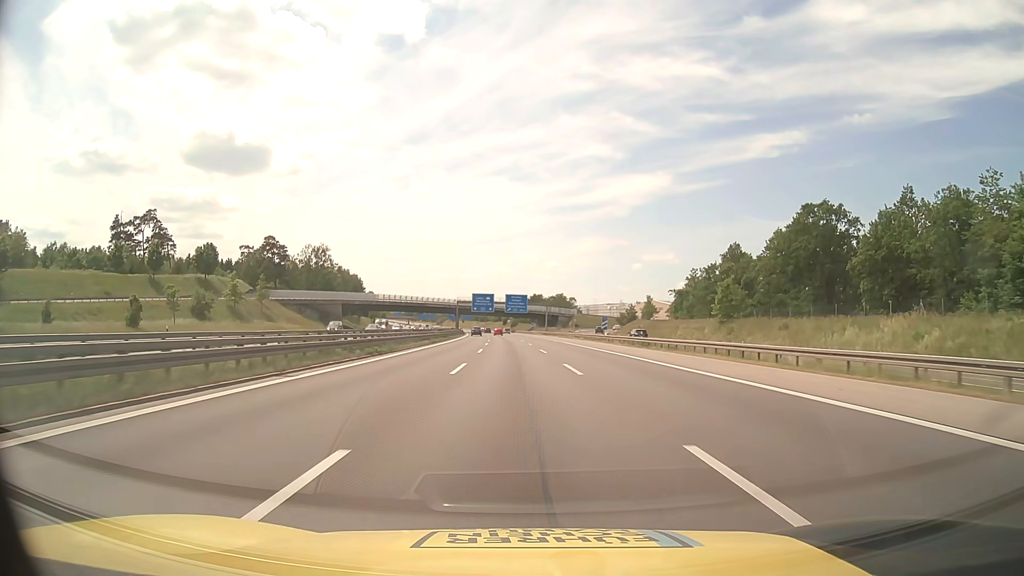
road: motorway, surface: asphalt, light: Day
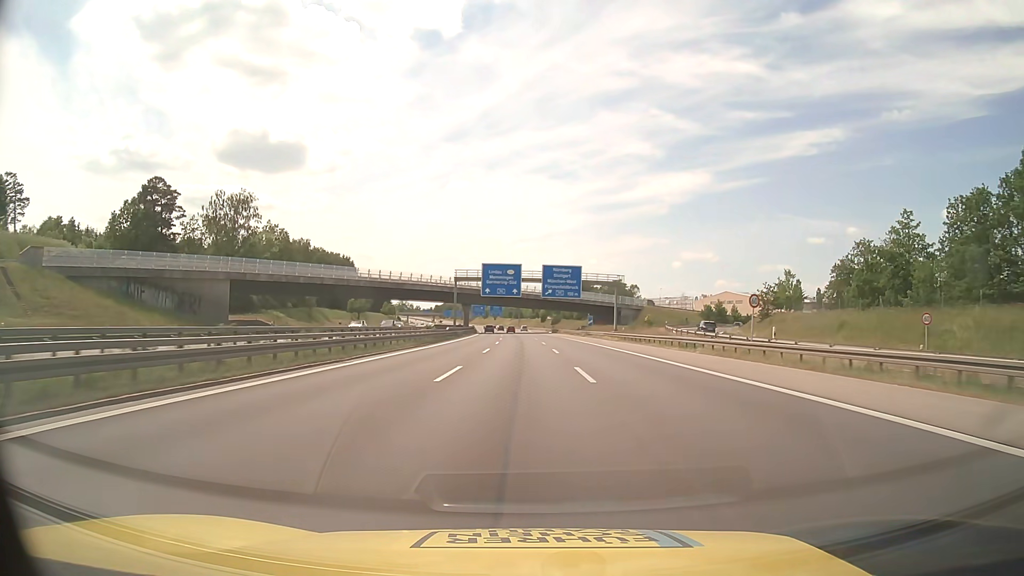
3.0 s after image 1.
(-1.7, +76.2) m; -3°
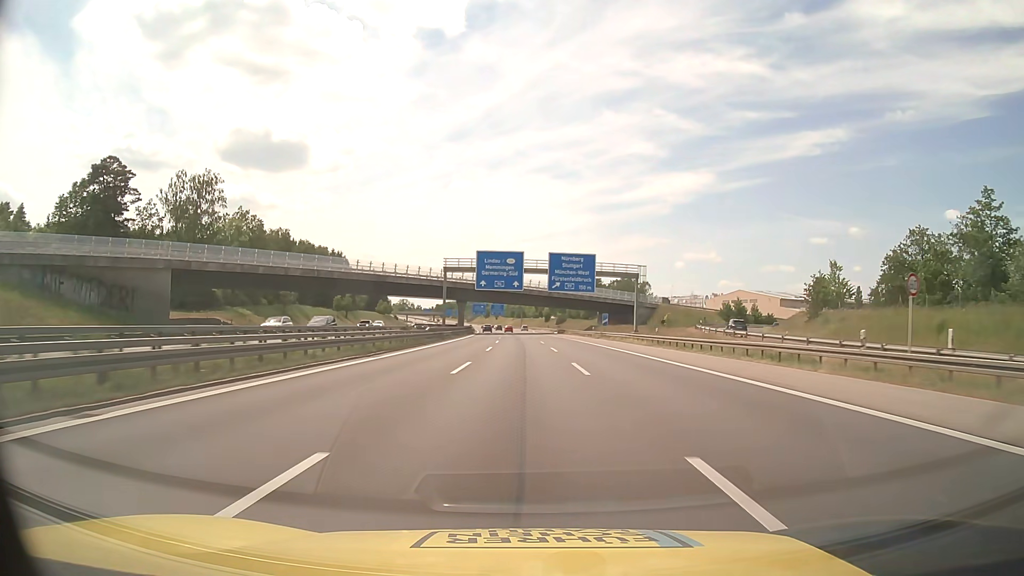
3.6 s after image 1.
(0.0, +15.5) m; 0°
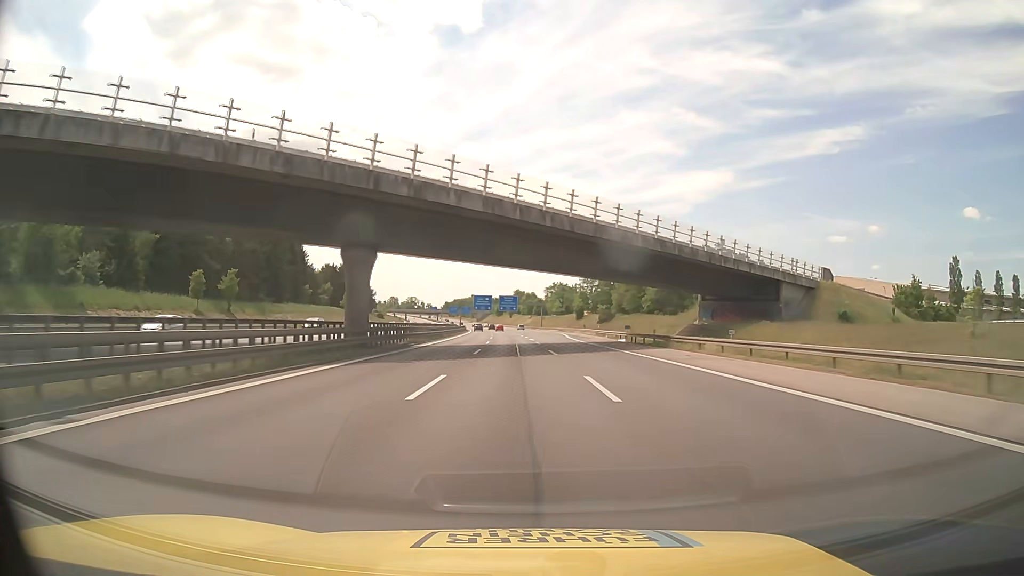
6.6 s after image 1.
(-1.0, +78.1) m; -1°
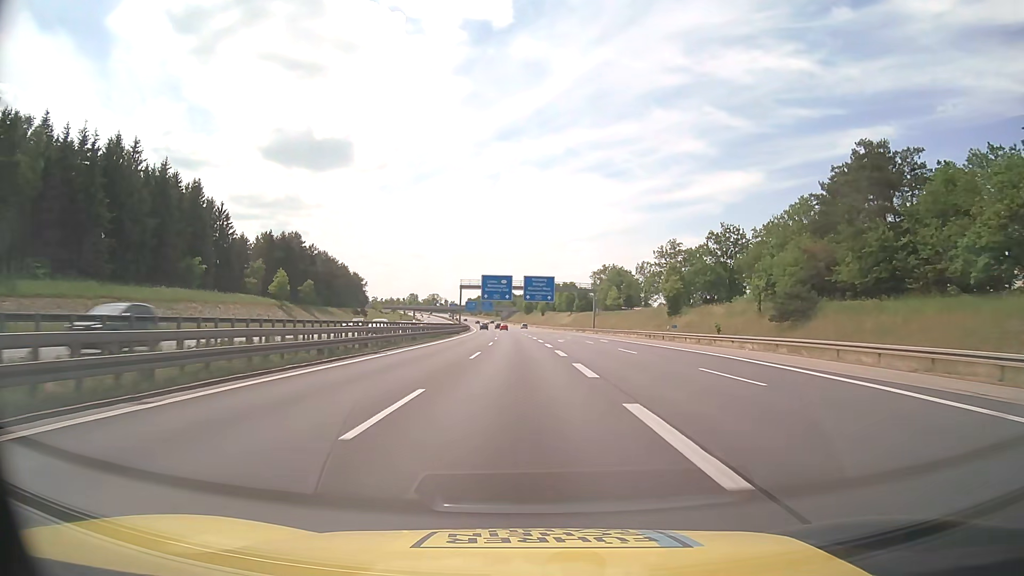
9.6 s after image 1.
(-2.1, +78.7) m; -3°
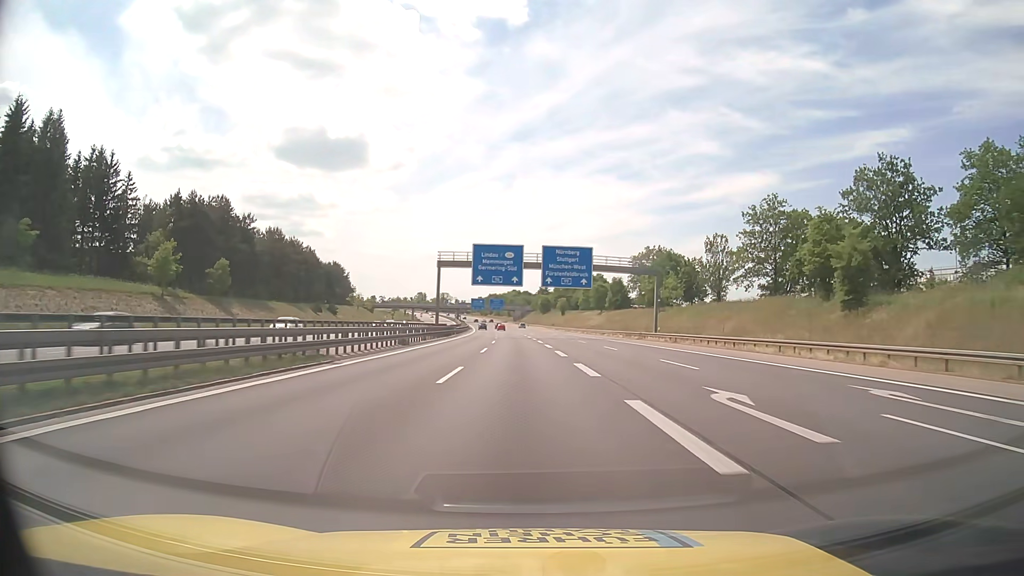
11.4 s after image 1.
(-0.5, +47.4) m; -1°
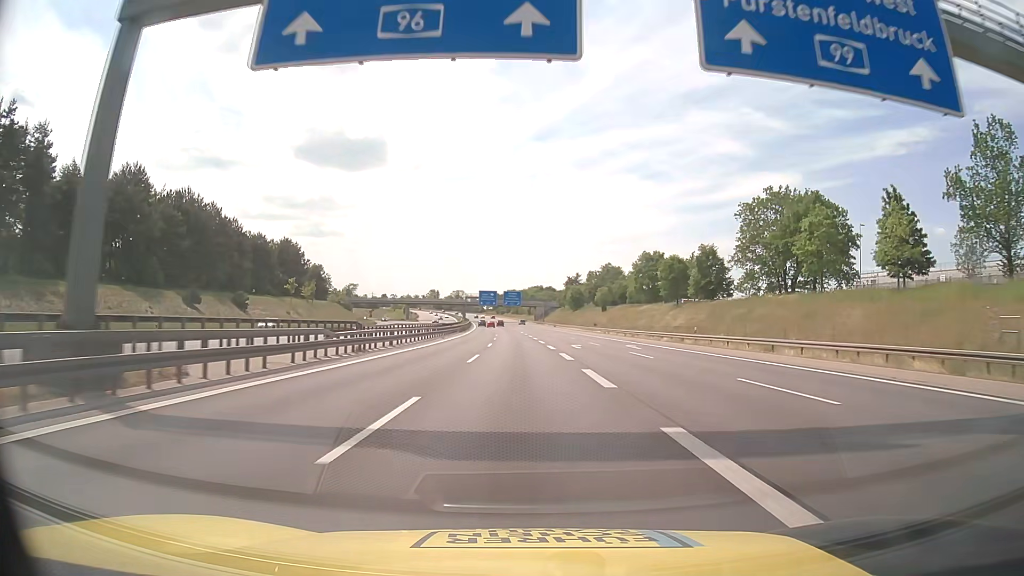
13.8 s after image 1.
(-0.9, +63.2) m; -2°
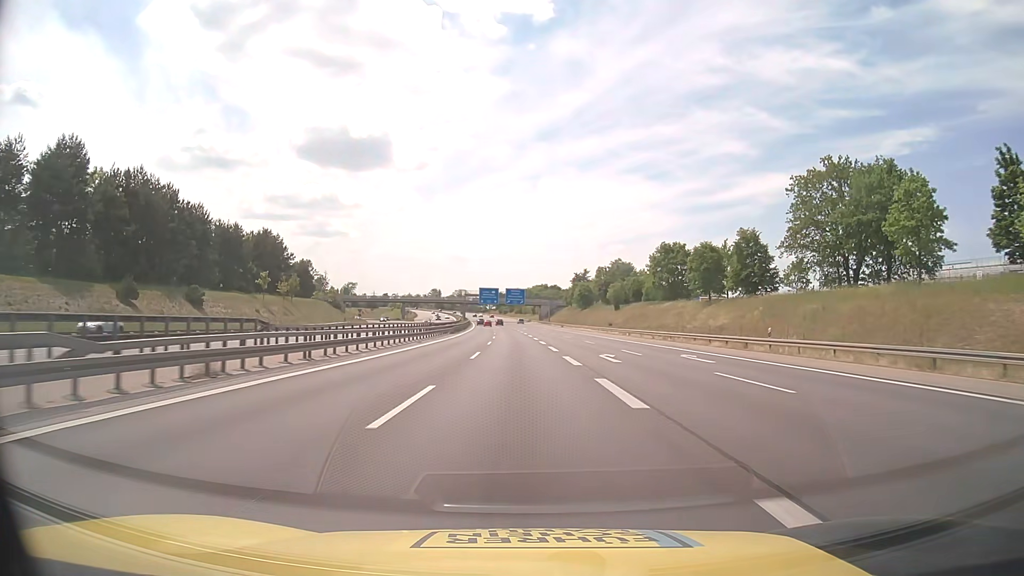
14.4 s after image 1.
(-0.1, +15.8) m; 0°
(0, +10) (0, +20) (0, +30) (0, +40) (-1, +50) (-1, +60) (-1, +70) (-1, +80) (-2, +90) (-2, +100) m
